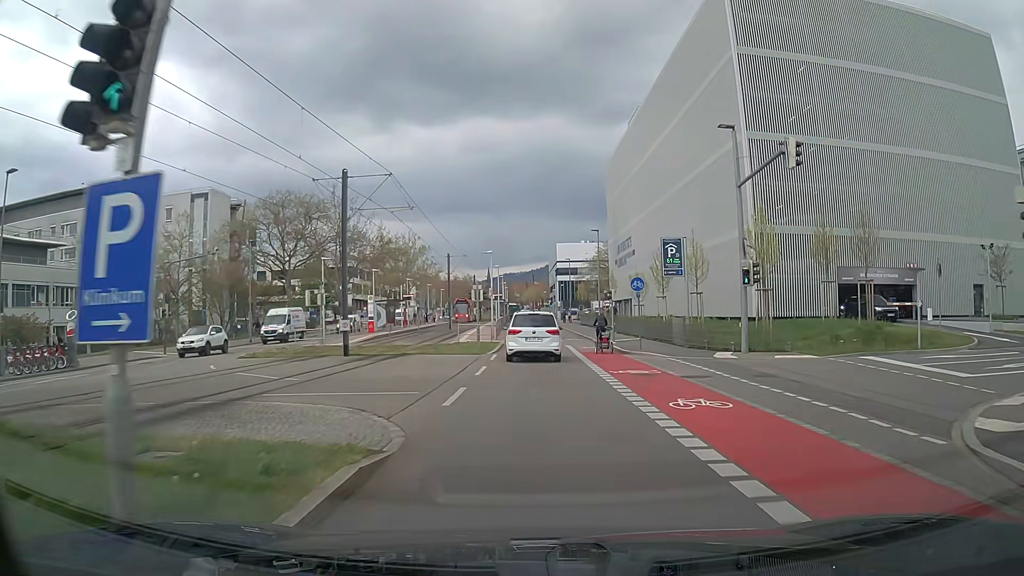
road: secondary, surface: asphalt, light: Day
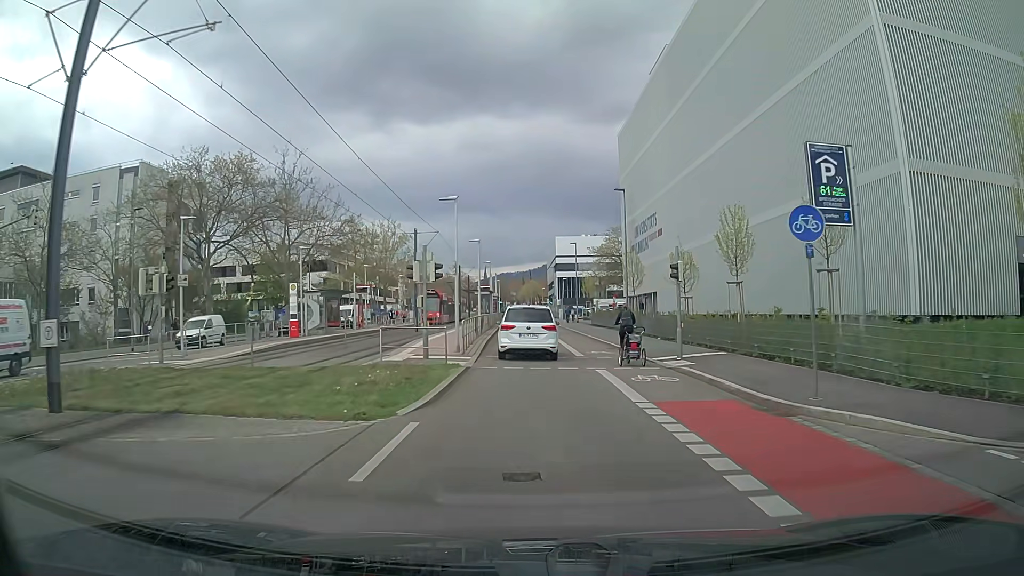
(0.0, +17.6) m; 0°
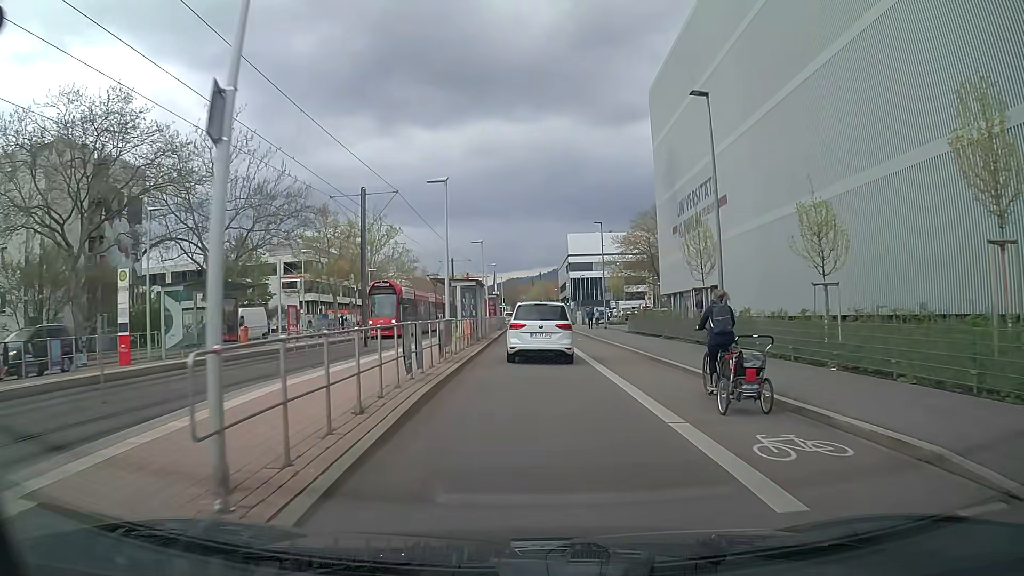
(0.0, +17.7) m; -1°
(0, +10) (0, +20) (0, +30) (0, +40) (0, +50) (0, +60) (0, +70) (0, +80) (-2, +90) (-3, +100) m
